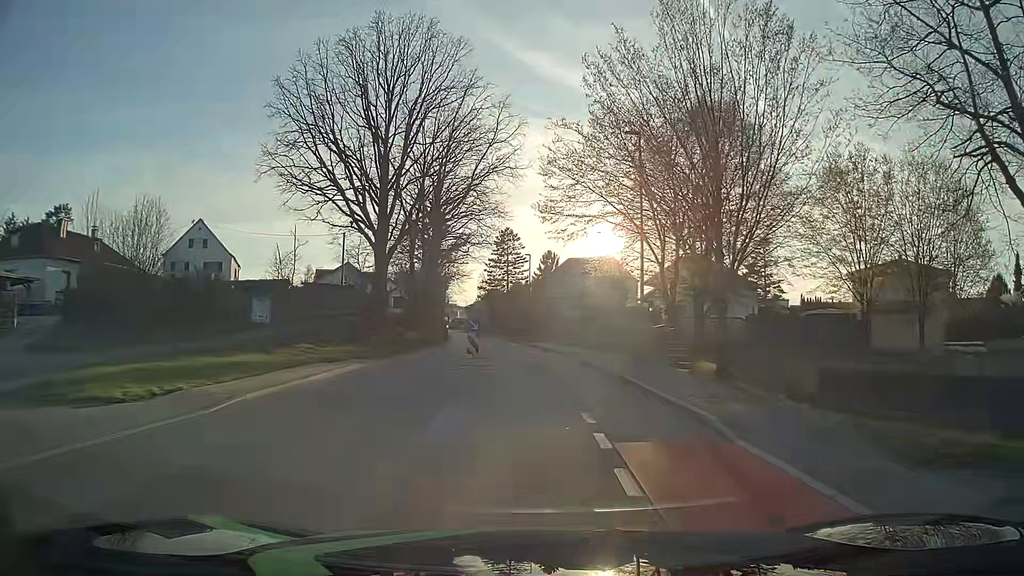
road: tertiary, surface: asphalt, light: Day
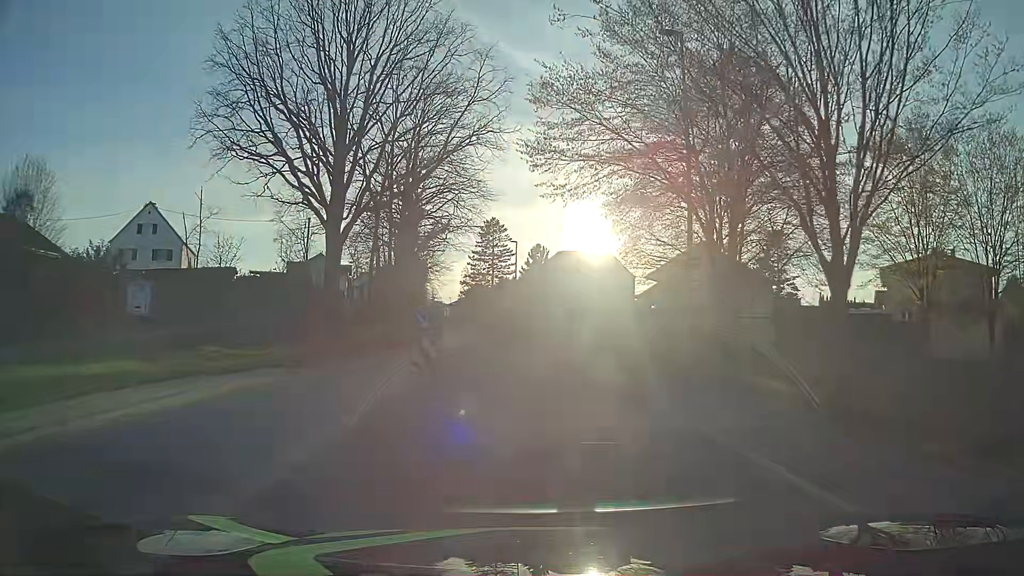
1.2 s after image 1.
(+0.1, +9.0) m; +1°
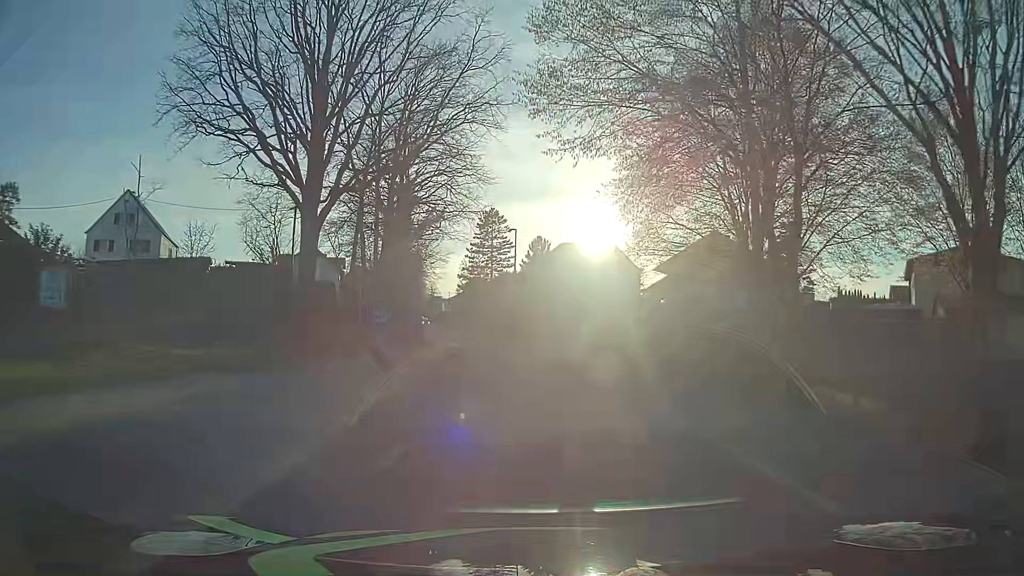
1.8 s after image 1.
(0.0, +4.5) m; 0°
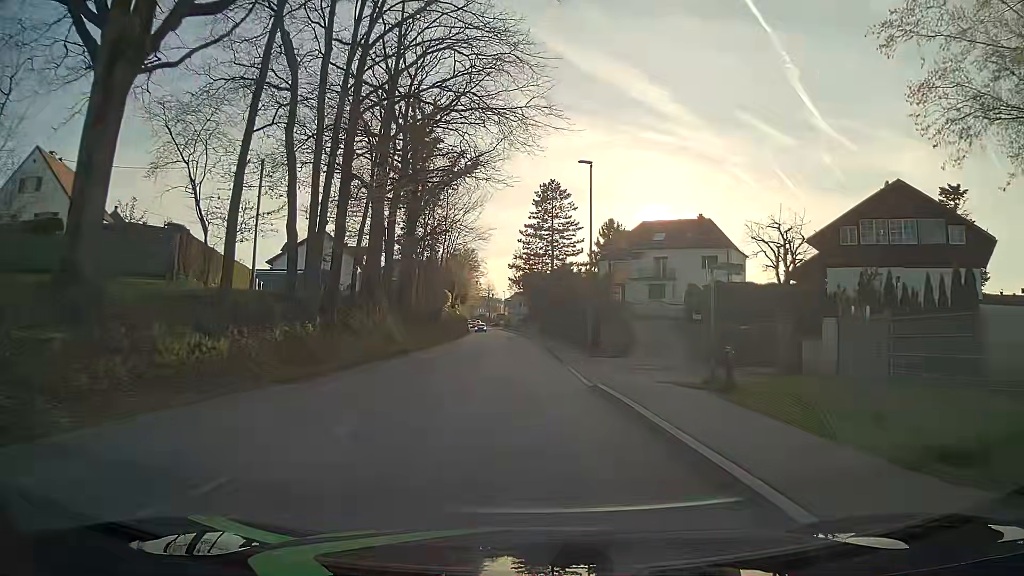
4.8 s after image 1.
(-1.1, +22.3) m; -5°
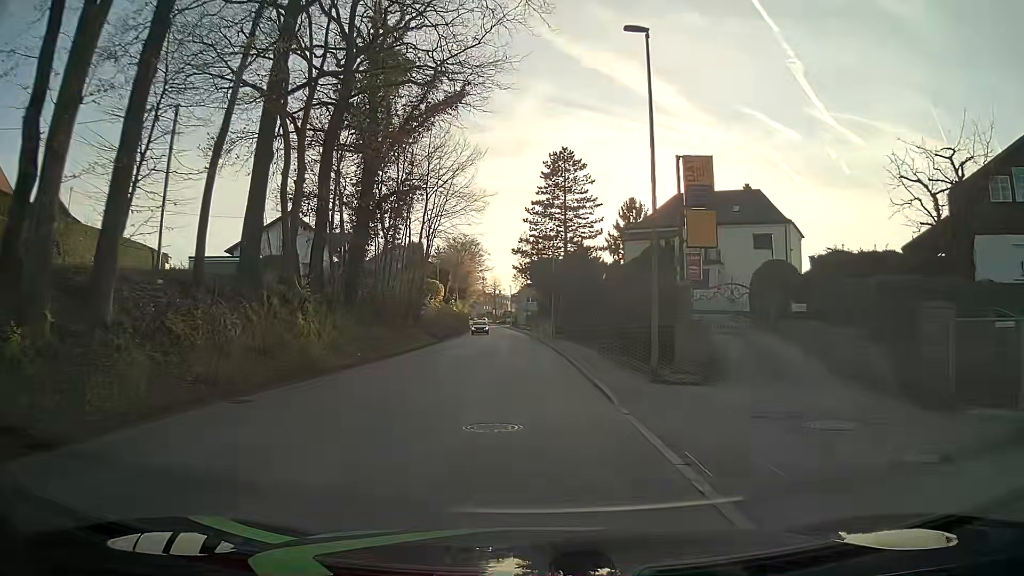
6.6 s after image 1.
(-0.2, +13.4) m; -2°
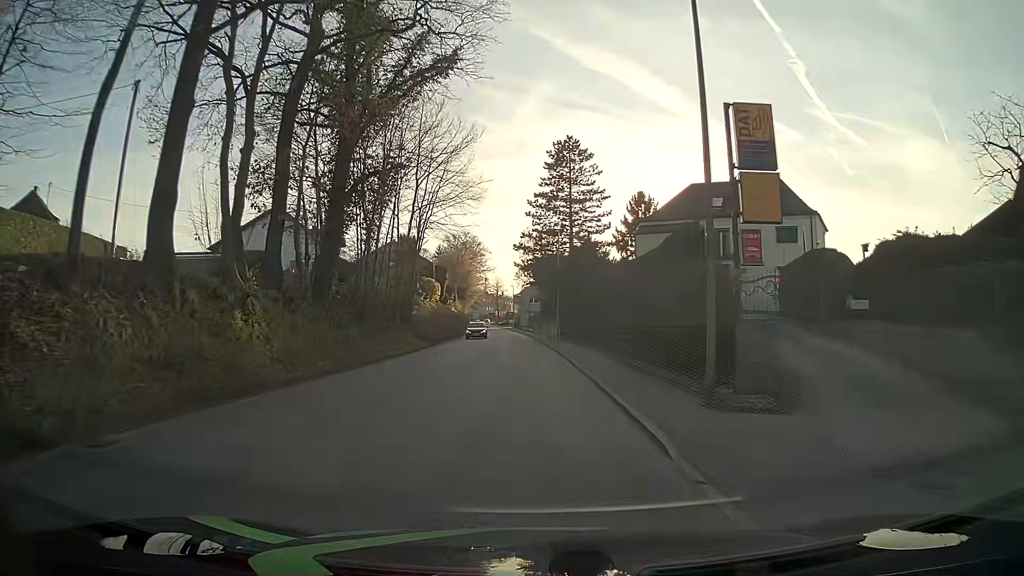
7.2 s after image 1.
(0.0, +4.5) m; 0°
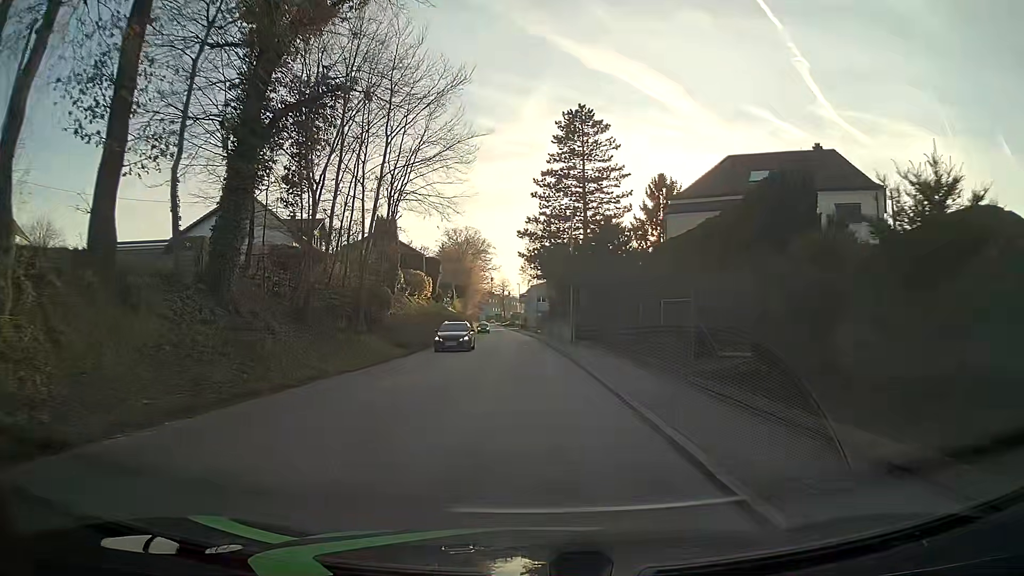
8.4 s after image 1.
(0.0, +9.0) m; 0°
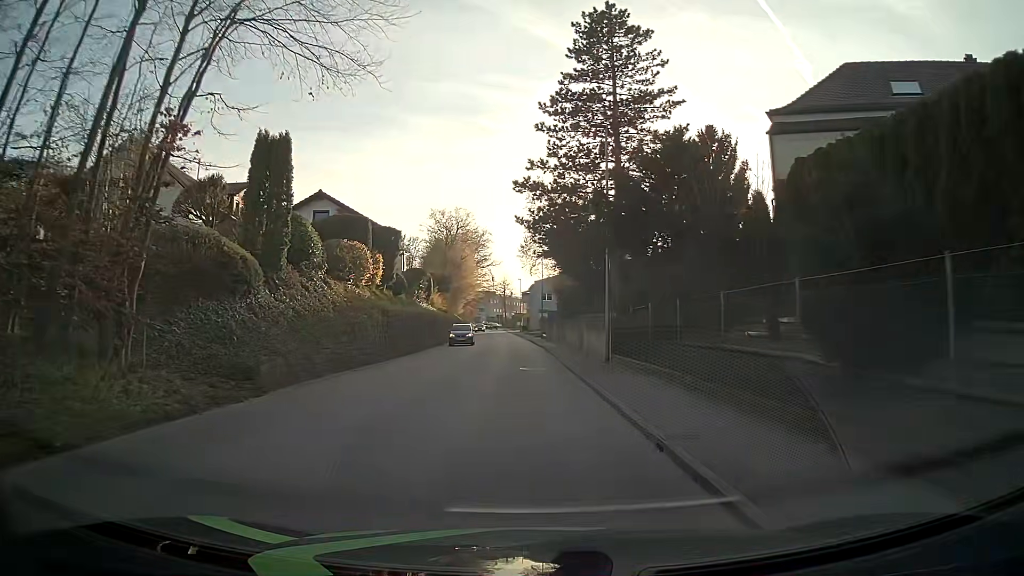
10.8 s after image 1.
(0.0, +18.0) m; +1°
(0, +10) (-1, +20) (-1, +30) (-2, +40) (-2, +50) (-3, +60) (-4, +70) (-5, +80) (-6, +90) (-7, +100) m
